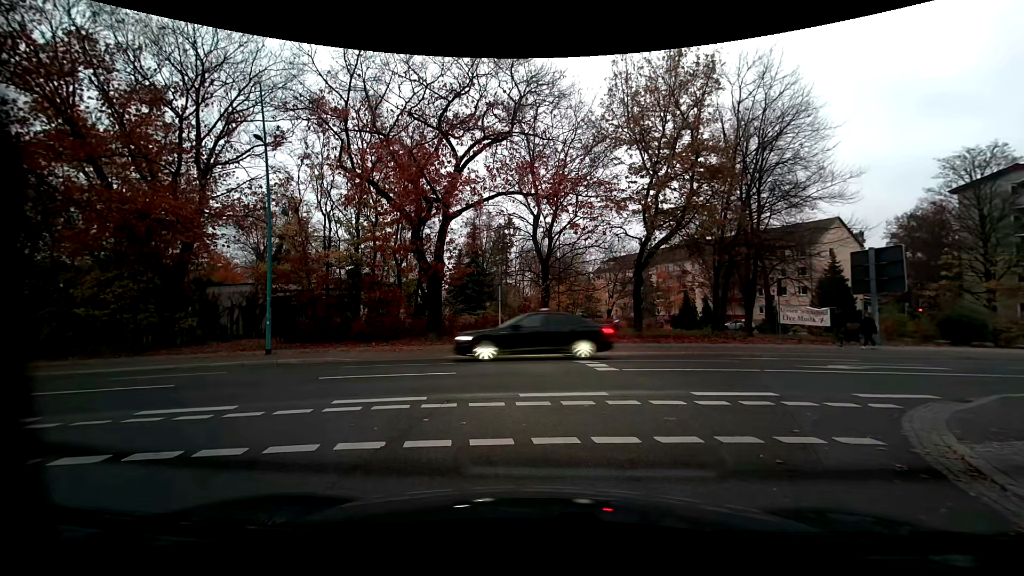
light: Dusk
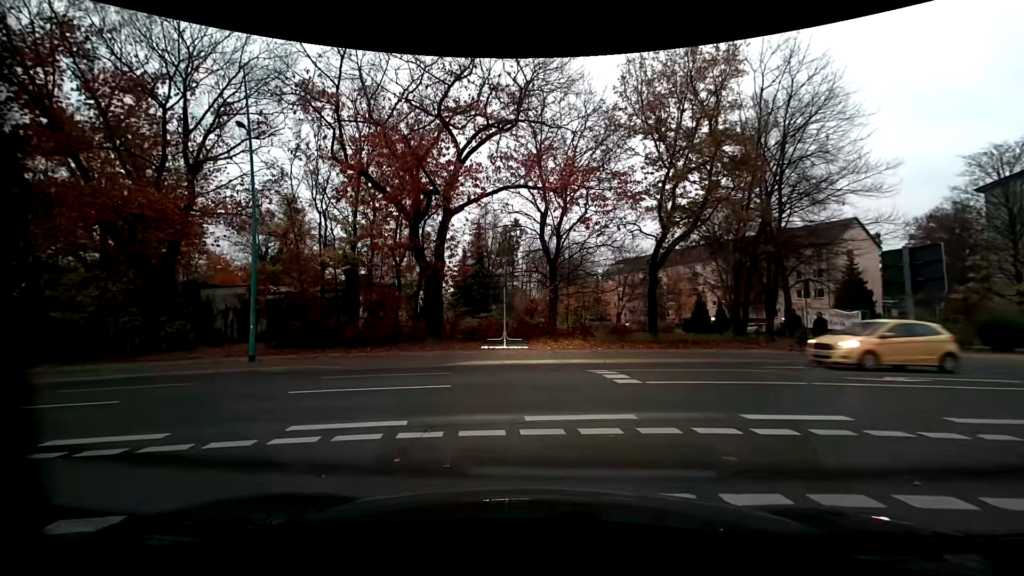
(0.0, +1.8) m; 0°
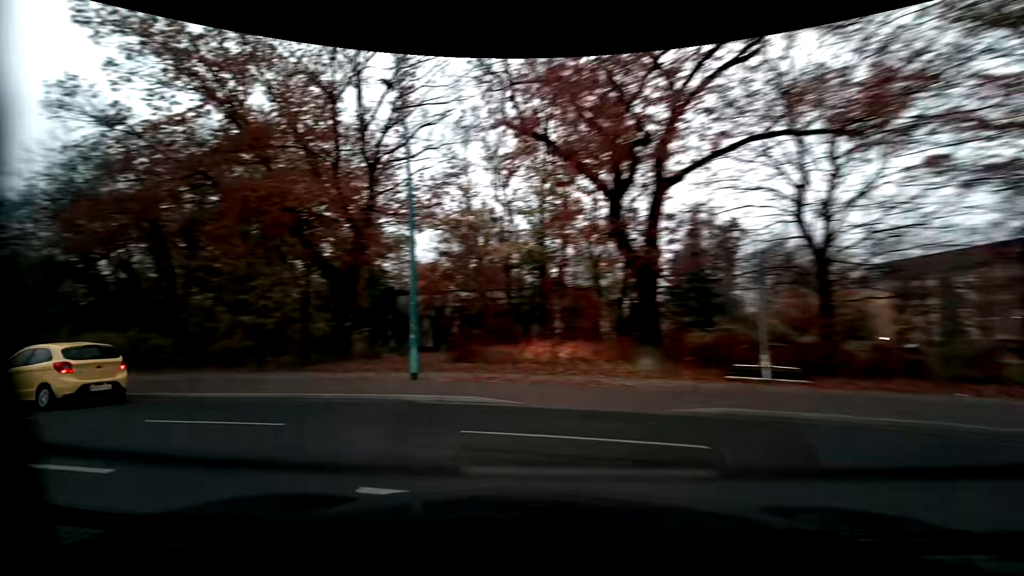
(-0.6, +6.7) m; -22°
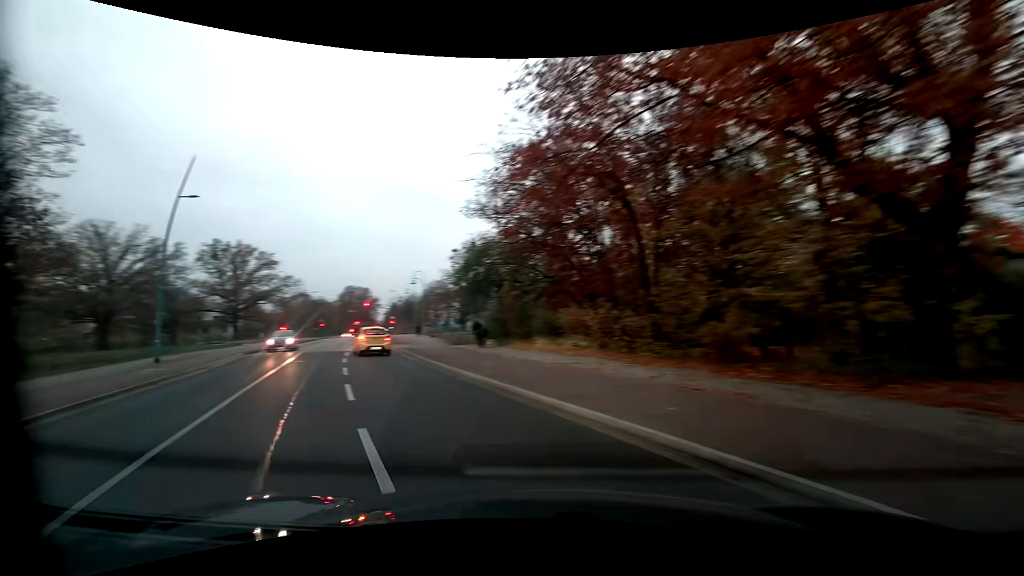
(-4.3, +8.7) m; -47°
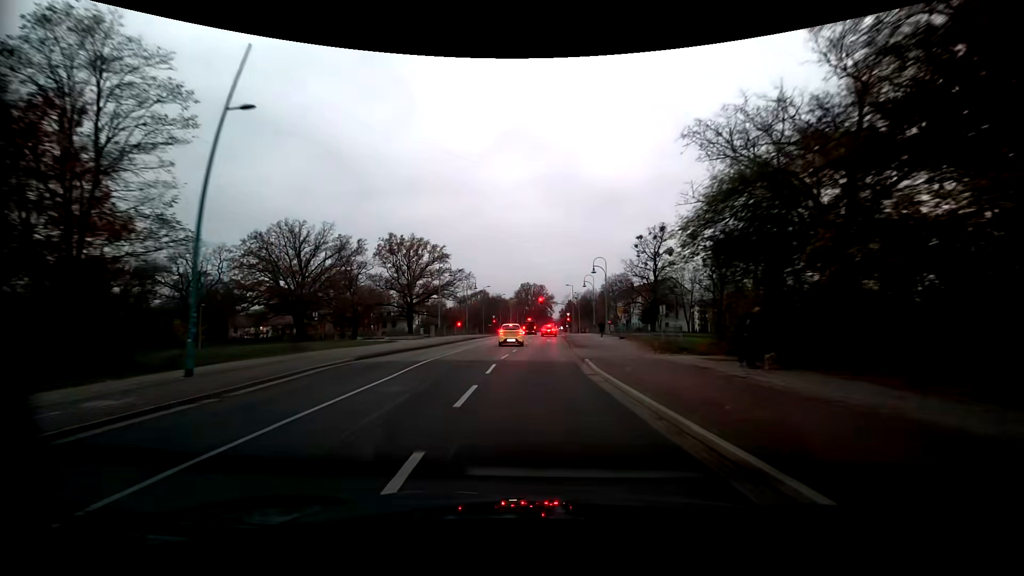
(-3.8, +13.9) m; -20°
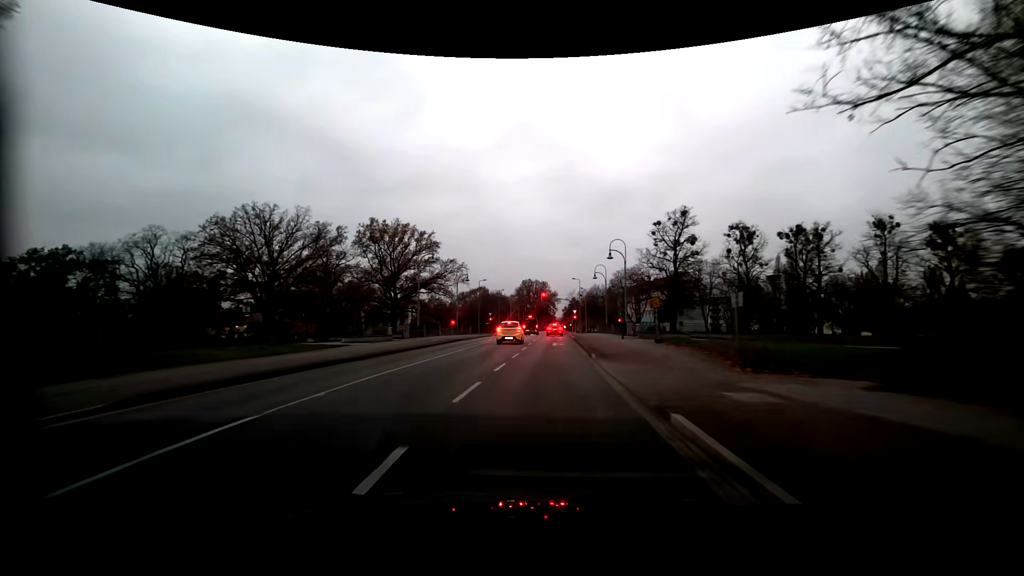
(-0.1, +12.5) m; -1°
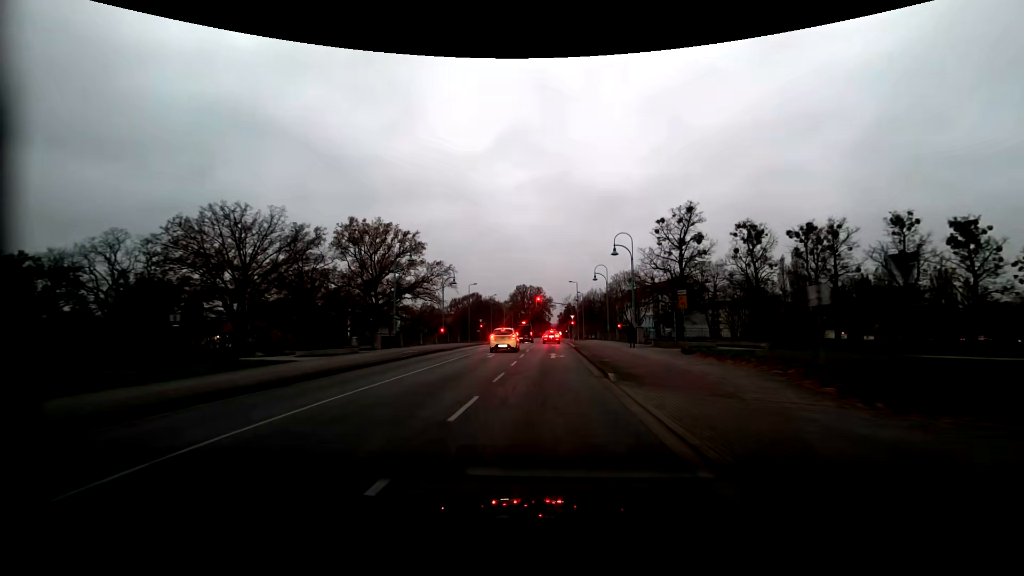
(0.0, +6.7) m; 0°
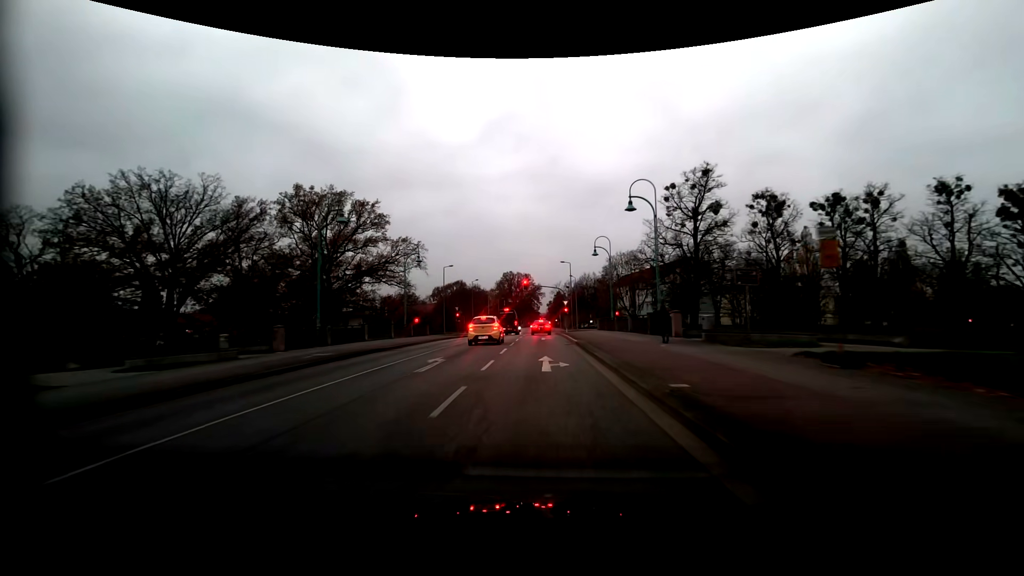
(+0.3, +12.6) m; +1°
